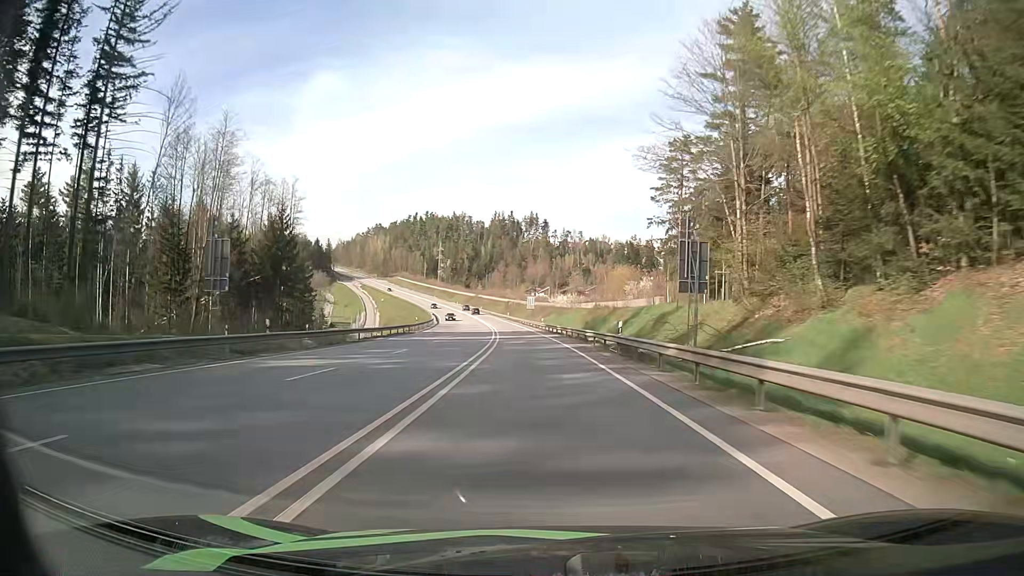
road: primary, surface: asphalt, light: Day
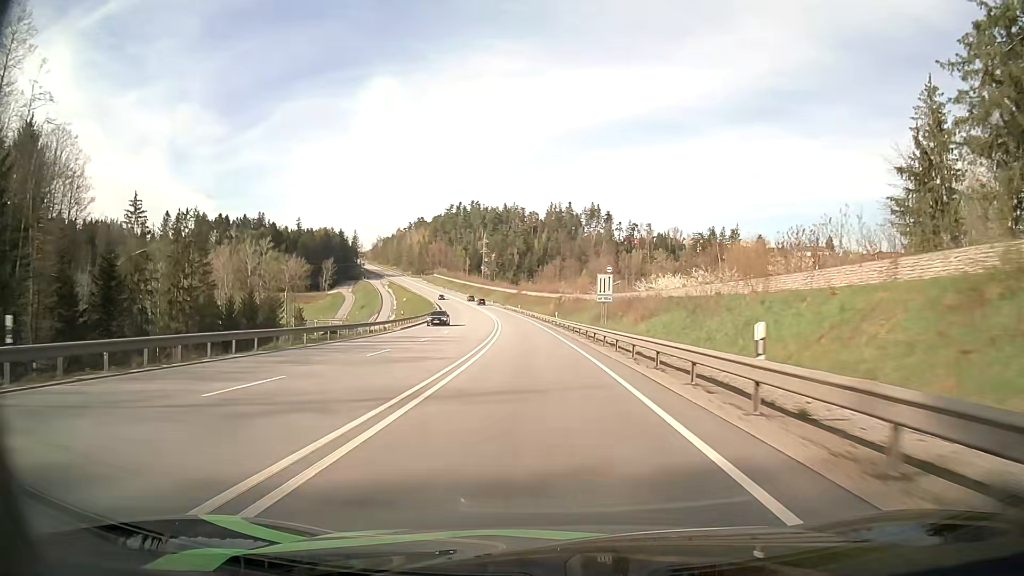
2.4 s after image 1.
(-2.8, +64.3) m; -5°
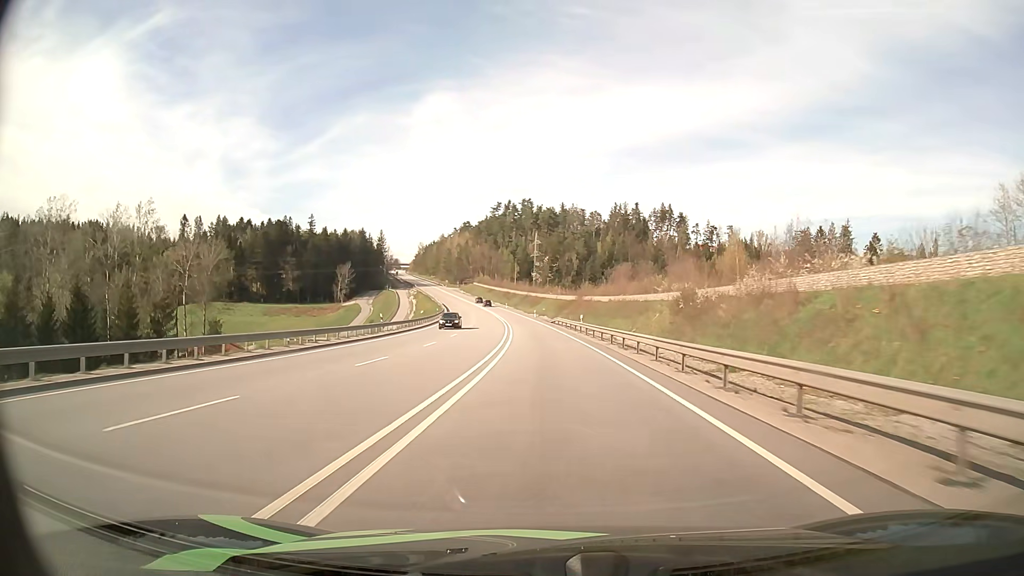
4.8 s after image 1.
(-2.9, +64.2) m; -5°
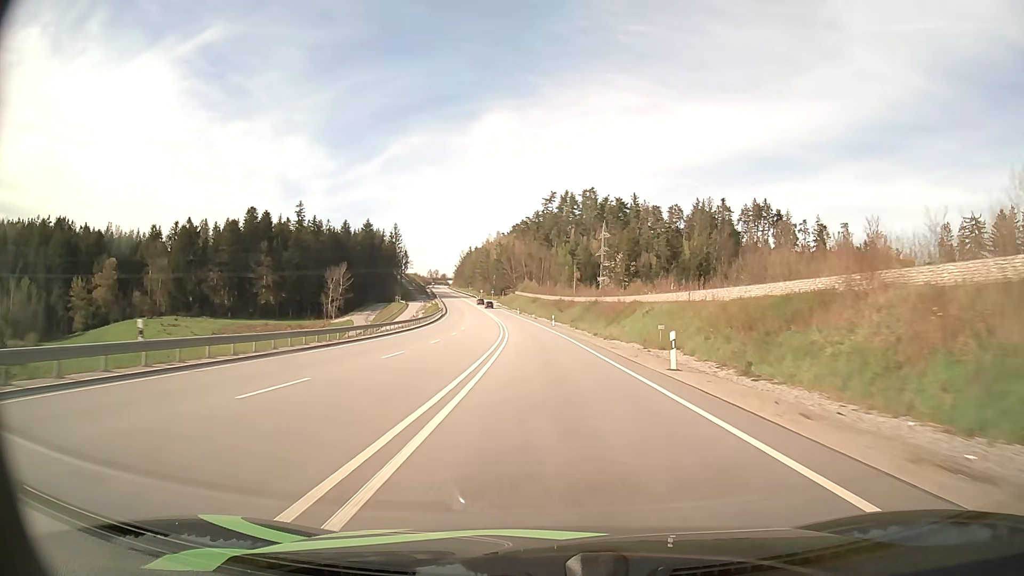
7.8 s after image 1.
(-3.6, +80.3) m; -5°
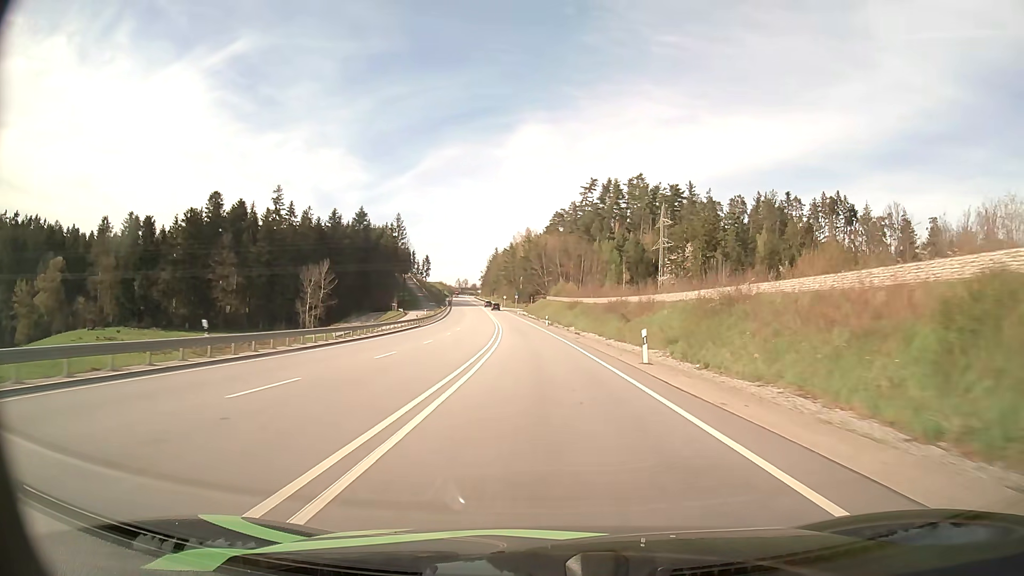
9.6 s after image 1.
(-1.3, +48.0) m; -3°
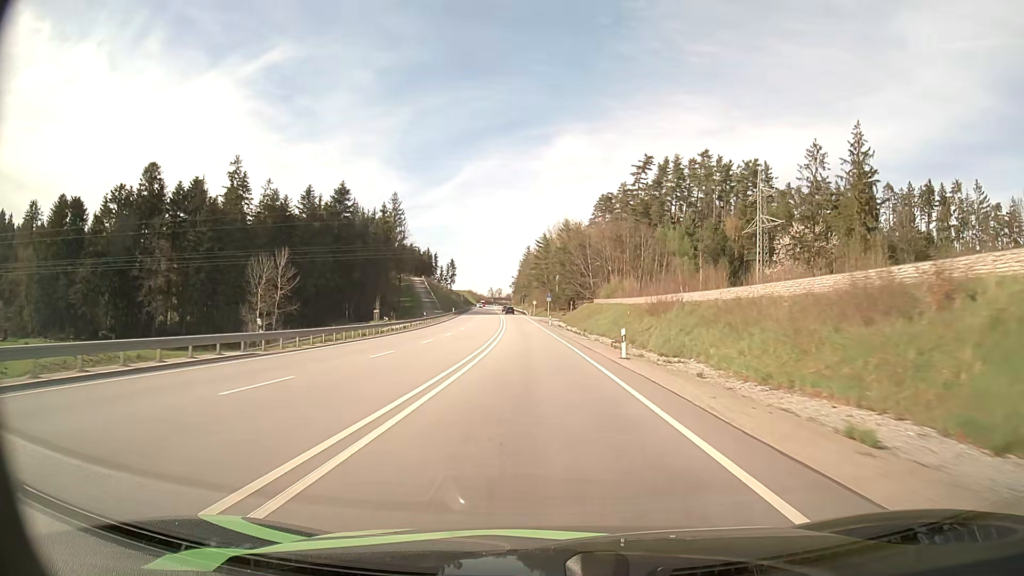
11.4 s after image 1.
(-1.3, +47.9) m; -3°
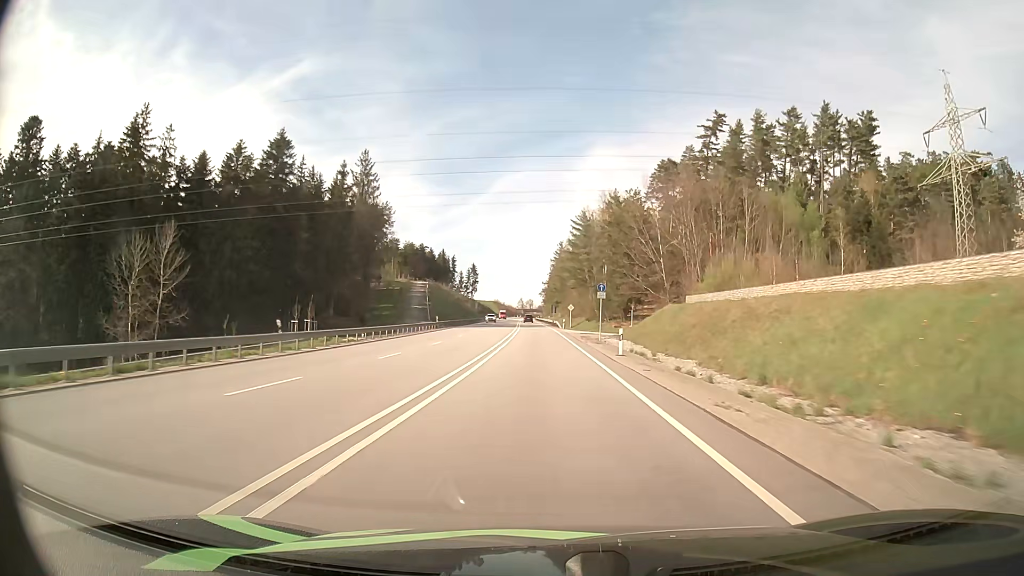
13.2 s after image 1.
(-1.3, +47.9) m; -3°
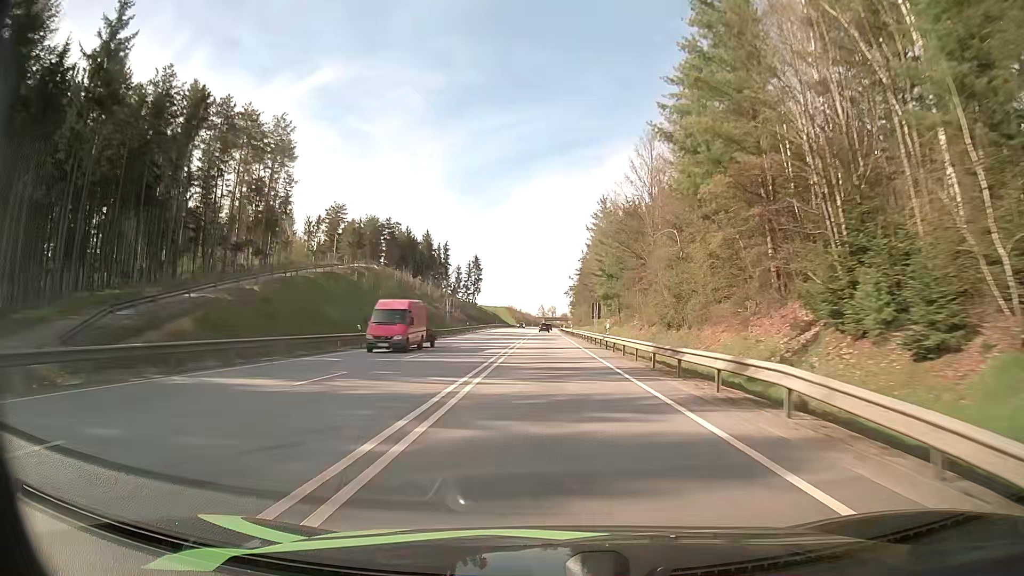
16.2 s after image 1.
(-1.8, +81.0) m; -2°
(0, +10) (0, +20) (0, +30) (0, +40) (0, +50) (0, +60) (0, +70) (-1, +80) (-1, +90) (-1, +100) m
